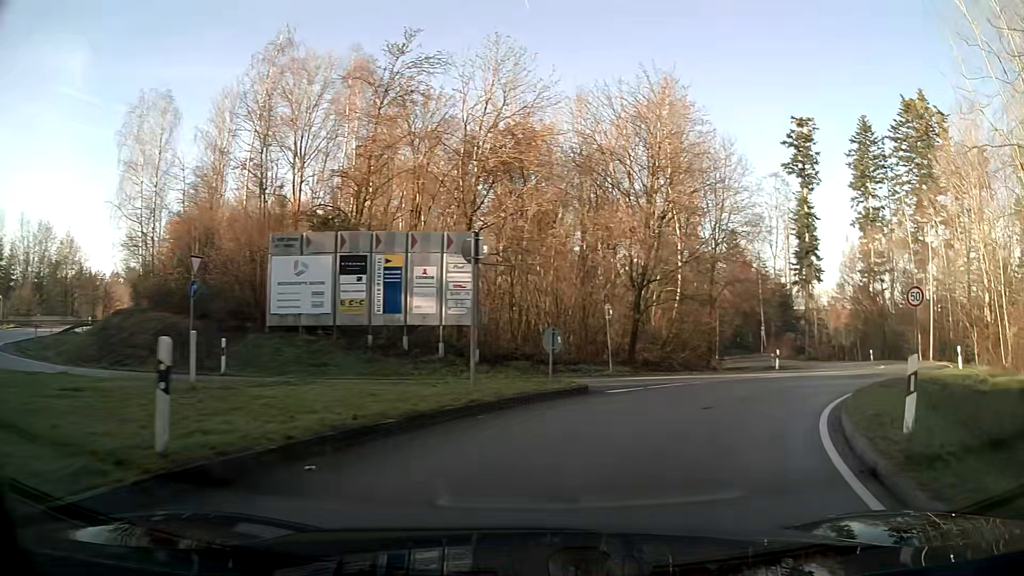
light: Day
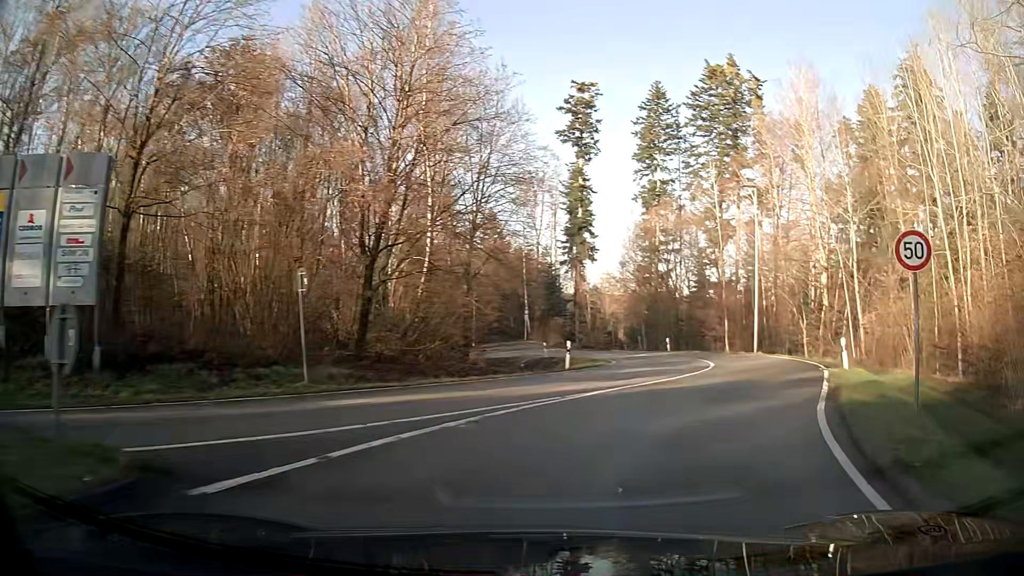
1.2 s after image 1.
(+1.8, +9.9) m; +21°
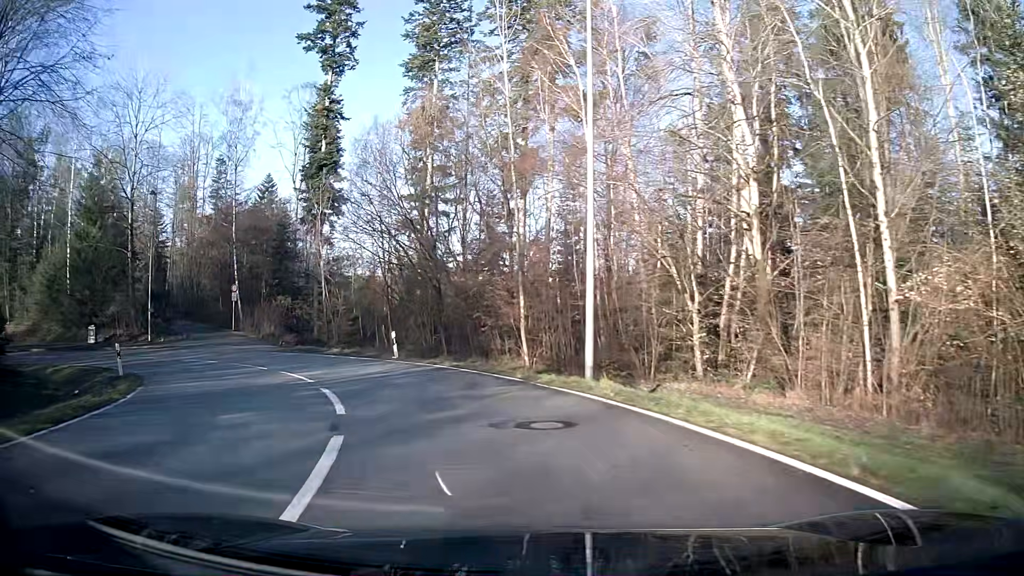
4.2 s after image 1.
(+6.0, +25.9) m; +8°
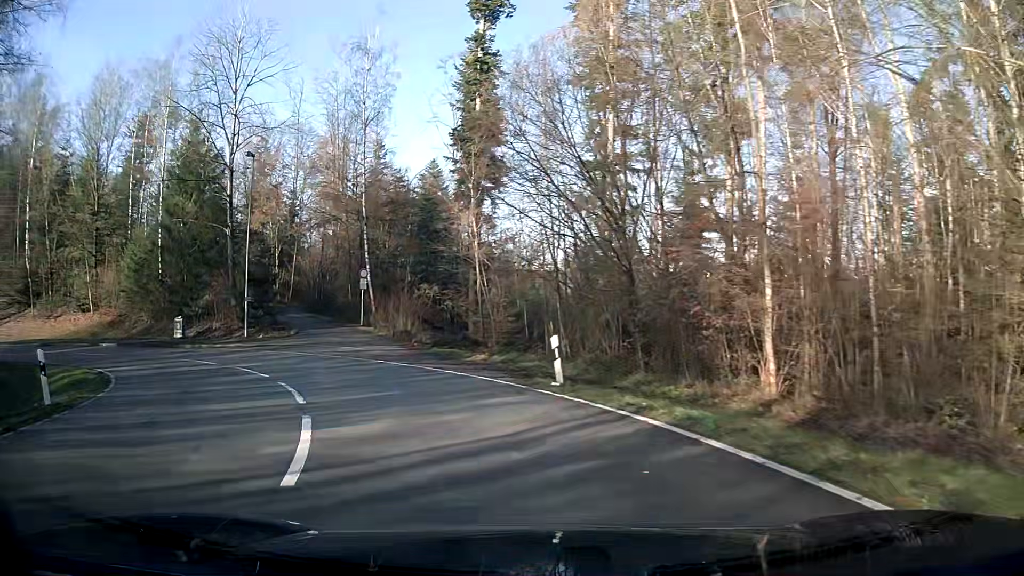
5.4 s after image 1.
(-1.5, +10.7) m; -16°
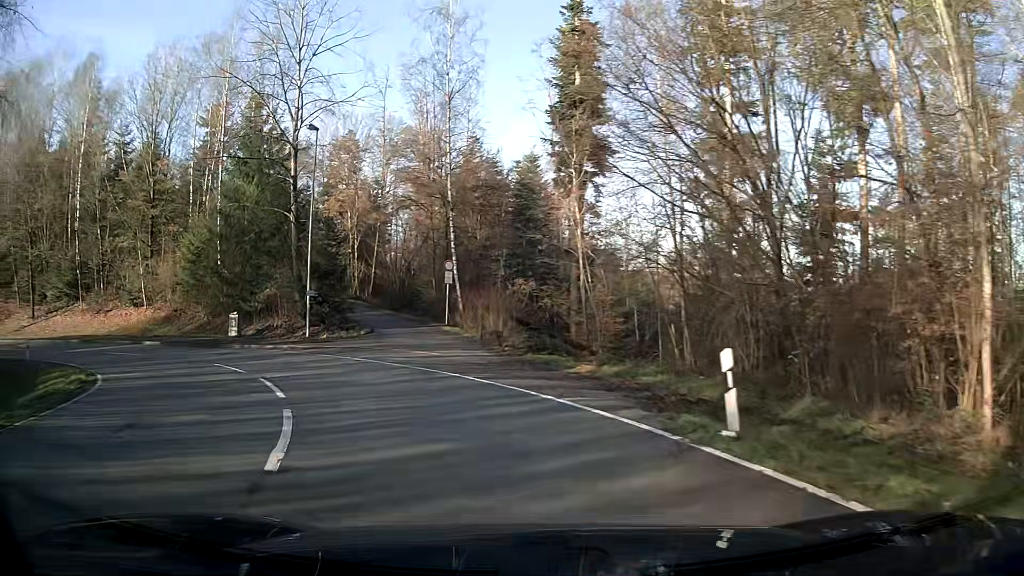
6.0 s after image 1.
(-0.4, +5.5) m; -8°
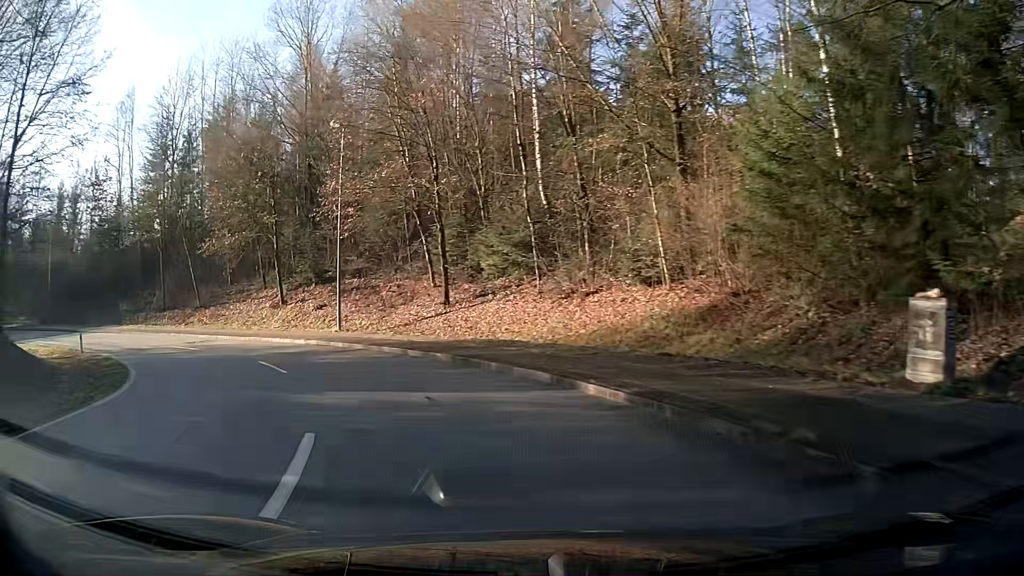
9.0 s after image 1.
(-12.6, +24.8) m; -53°
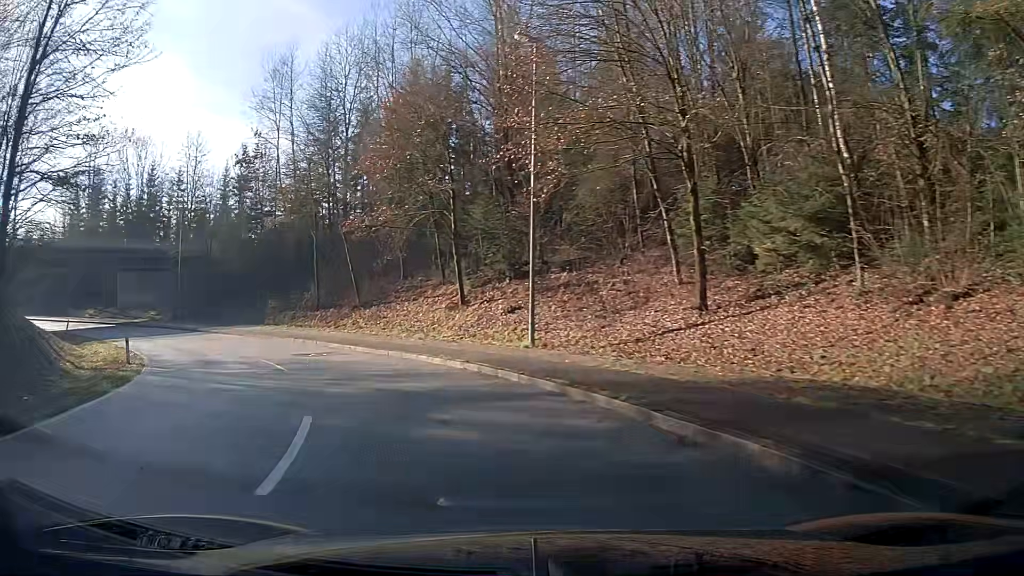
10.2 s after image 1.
(-1.9, +11.8) m; -18°
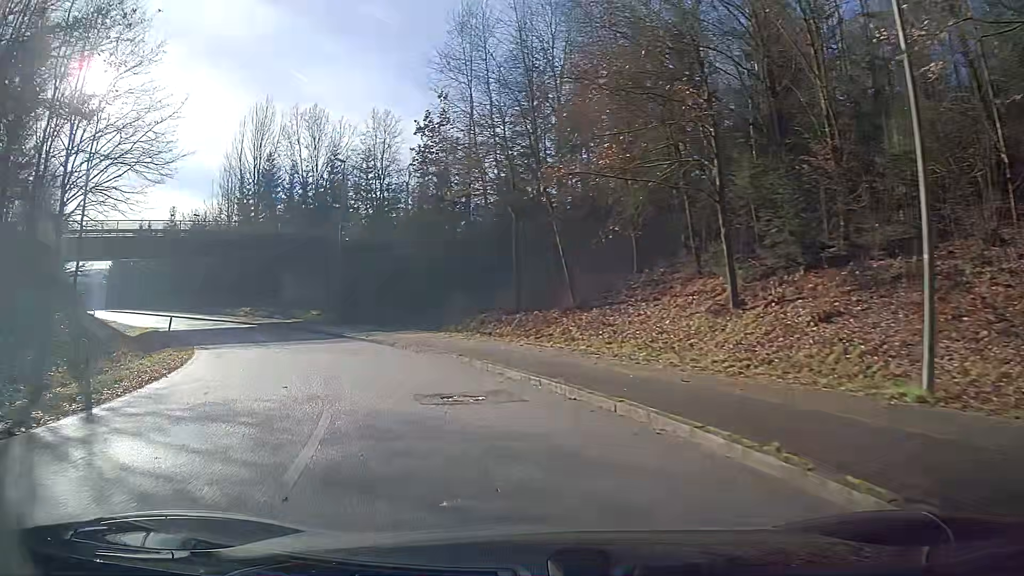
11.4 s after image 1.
(-1.7, +12.1) m; -16°
(-1, +10) (-4, +19) (-9, +28) (-15, +36) (-21, +44) (-28, +51) (-36, +58) (-43, +65) (-50, +72) (-57, +79) m
